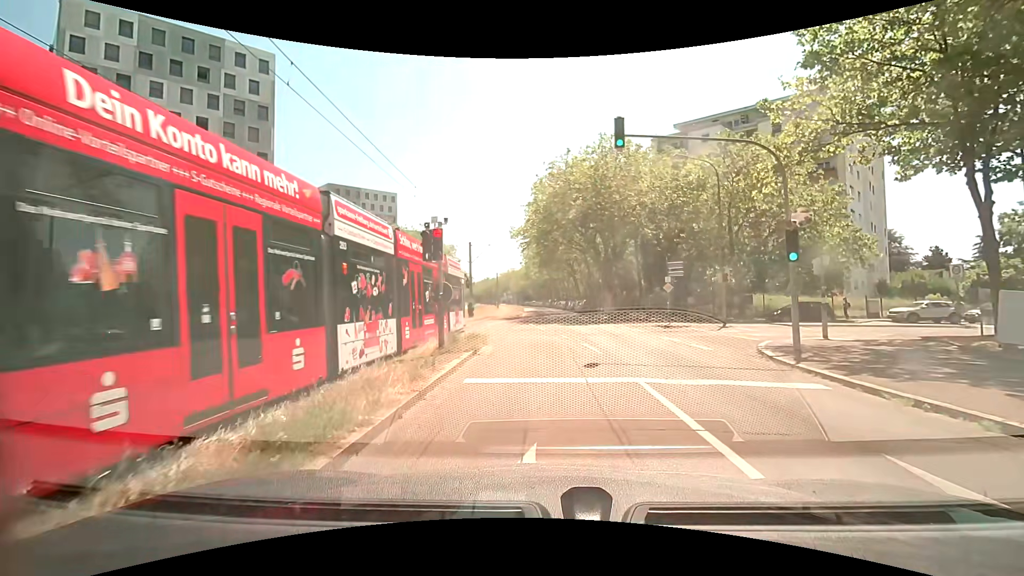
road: tertiary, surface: asphalt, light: Day
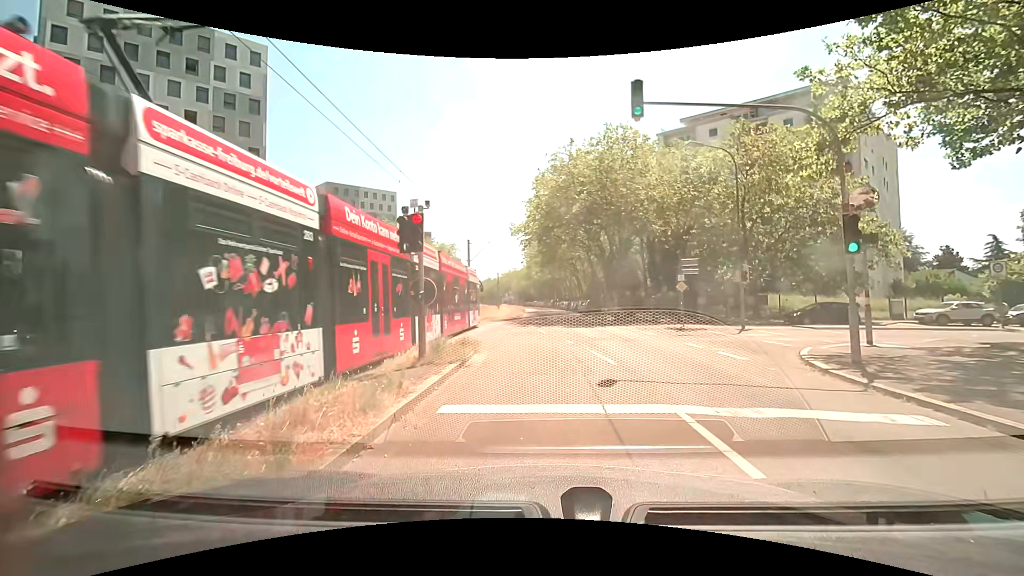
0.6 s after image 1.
(0.0, +2.1) m; 0°
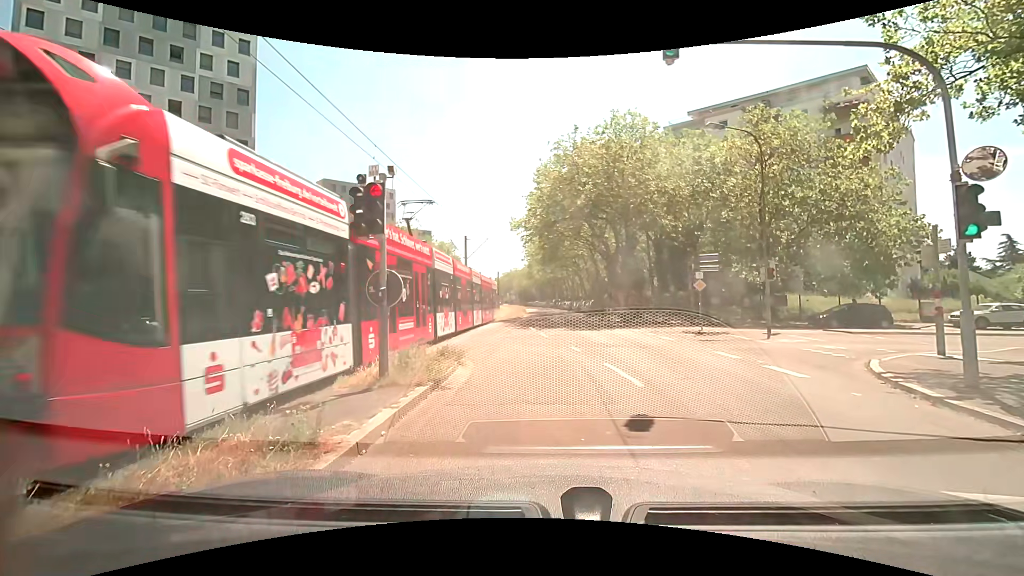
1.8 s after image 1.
(0.0, +2.4) m; -1°
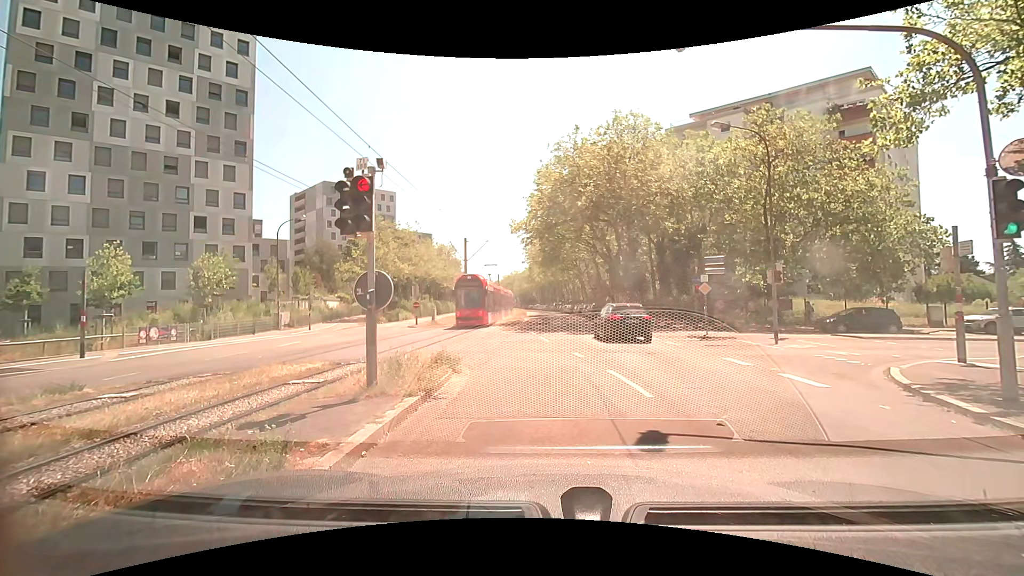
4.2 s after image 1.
(0.0, +0.6) m; 0°
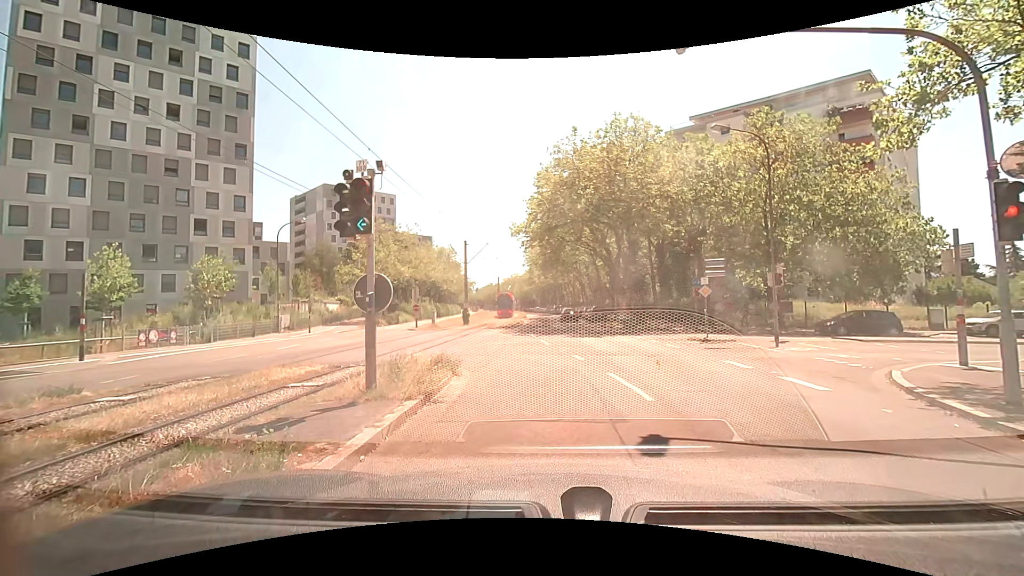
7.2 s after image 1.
(0.0, +0.1) m; 0°
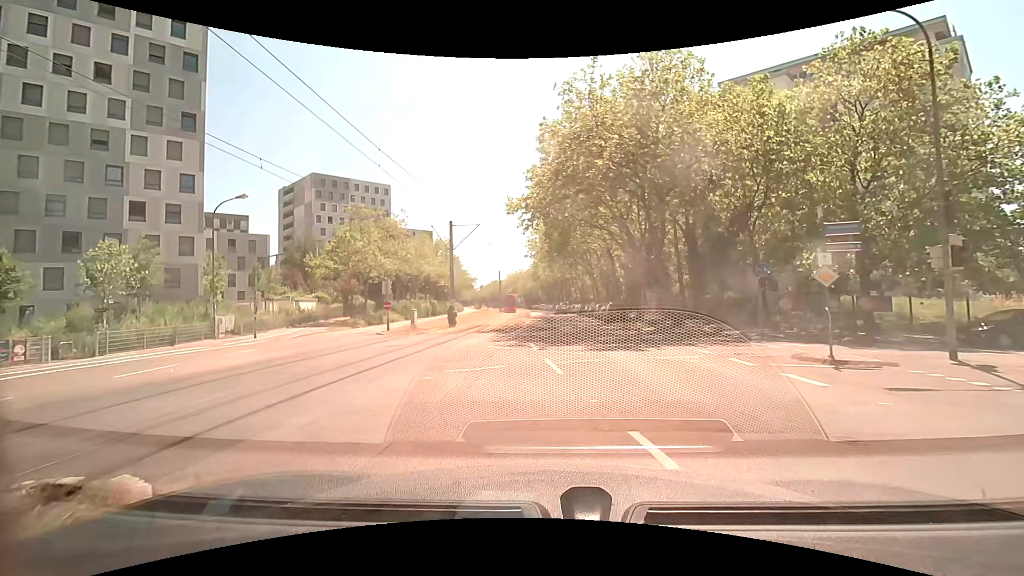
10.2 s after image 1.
(+0.2, +9.3) m; 0°
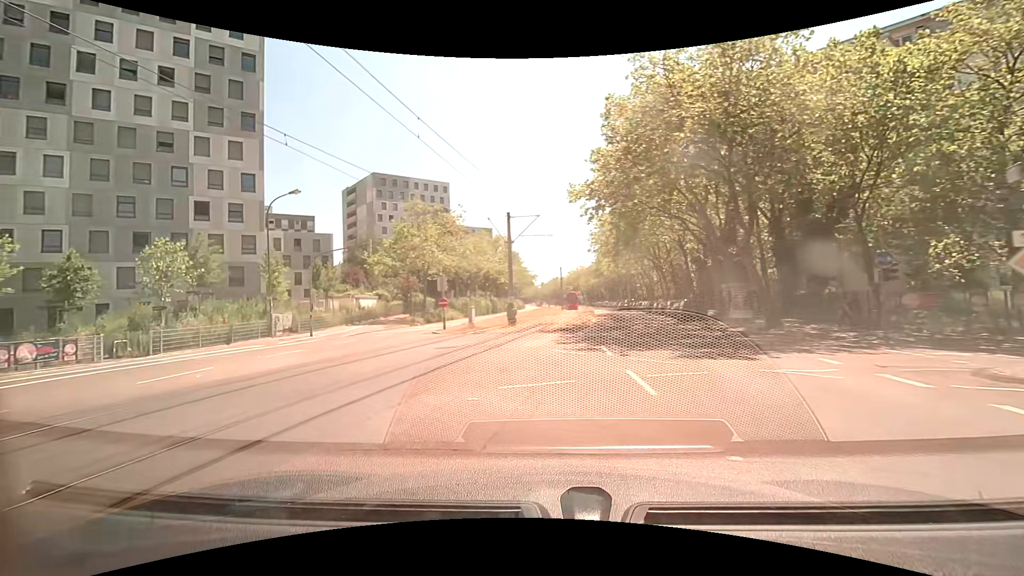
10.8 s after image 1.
(-0.1, +2.5) m; -8°
